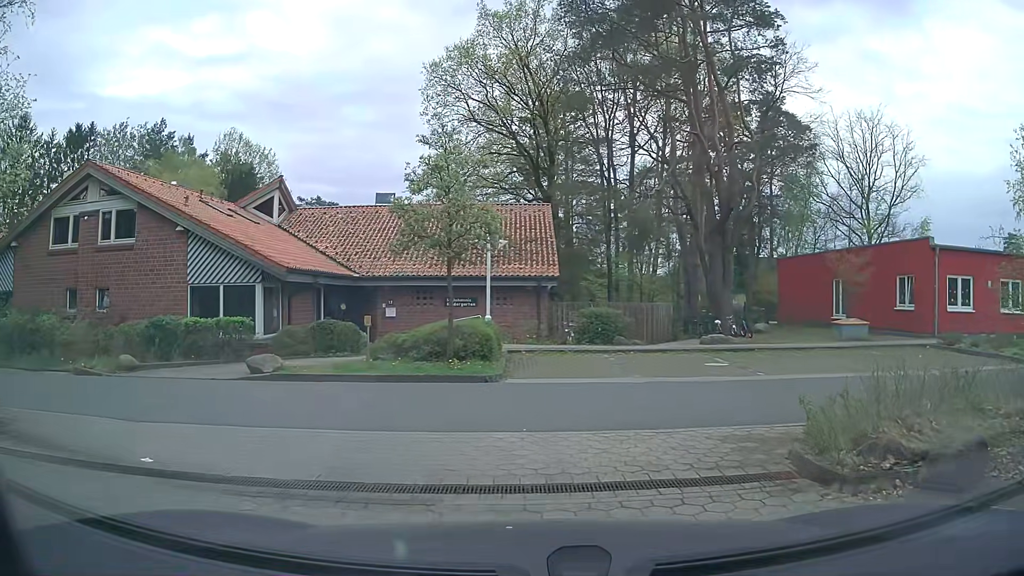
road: service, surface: paving_stones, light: Day
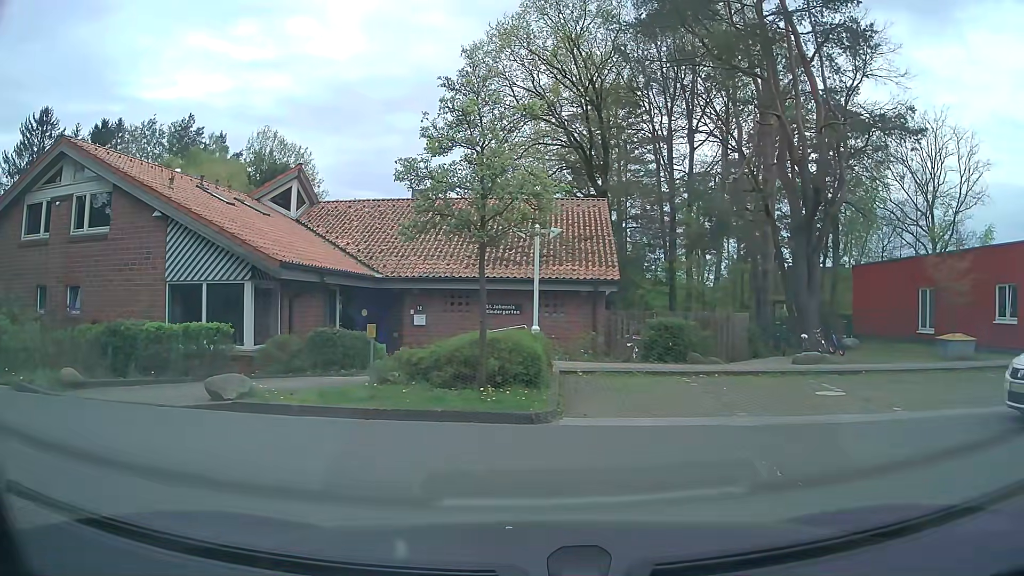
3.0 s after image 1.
(-0.2, +3.7) m; -3°
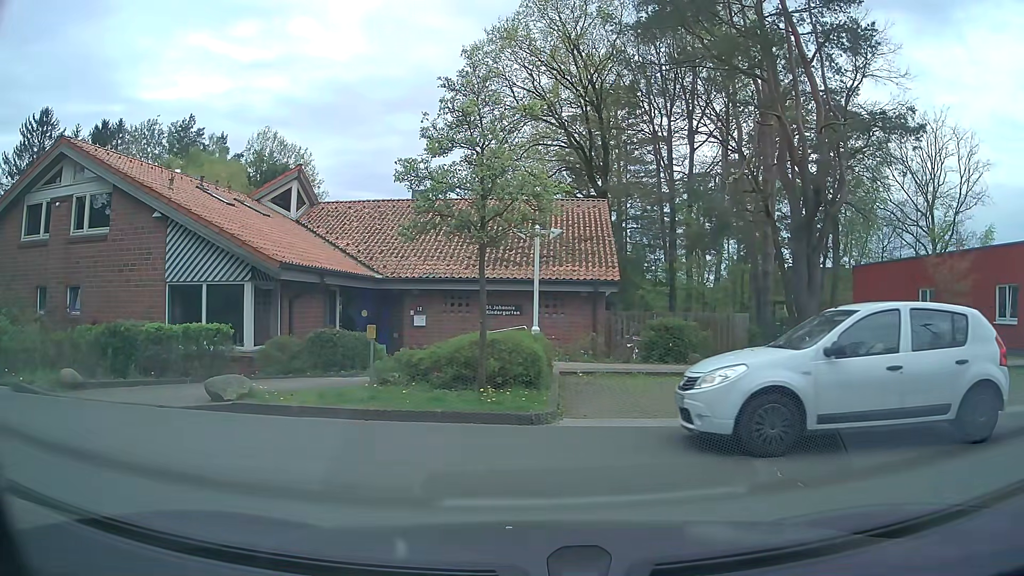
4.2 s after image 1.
(0.0, +0.1) m; 0°
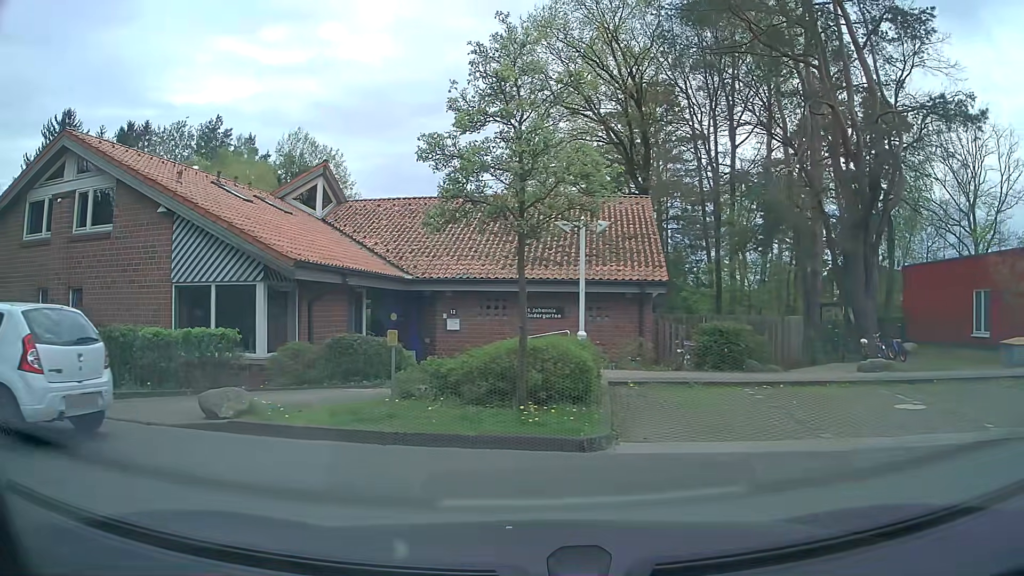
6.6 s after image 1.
(0.0, +1.6) m; -3°
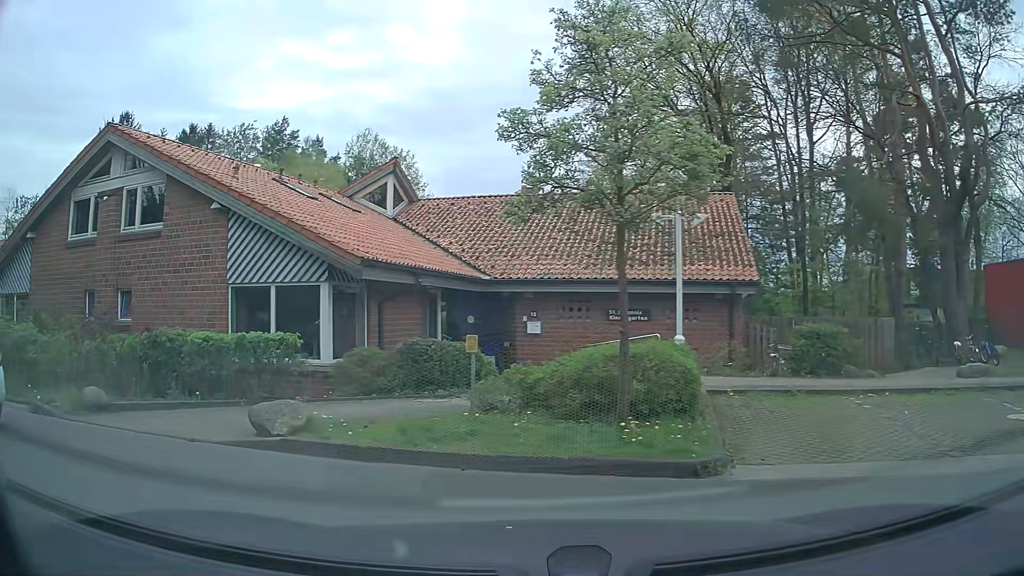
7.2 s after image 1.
(-0.1, +1.1) m; -9°
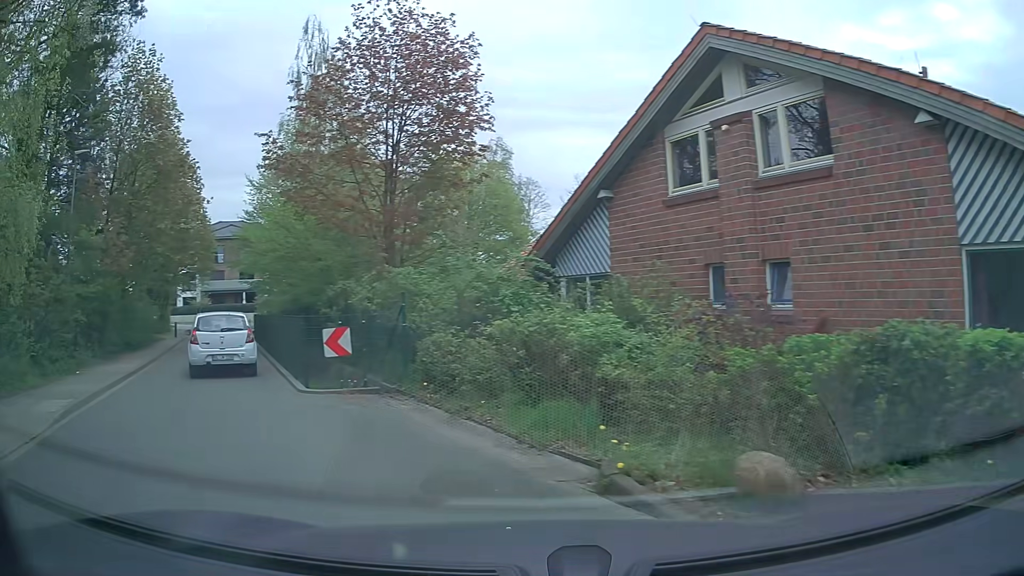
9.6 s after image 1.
(-2.4, +5.4) m; -50°
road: residential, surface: asphalt
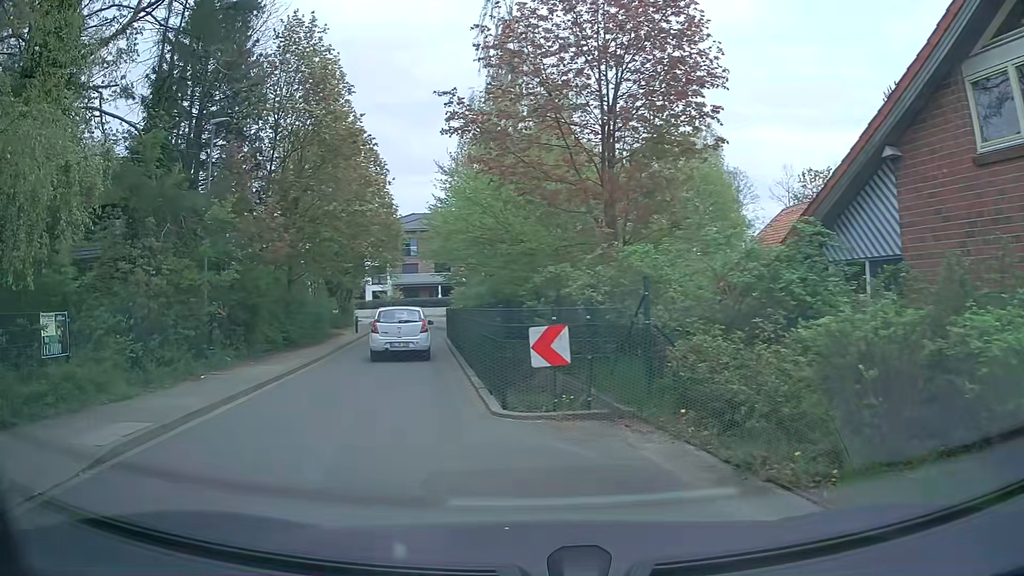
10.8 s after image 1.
(-0.6, +3.6) m; -15°
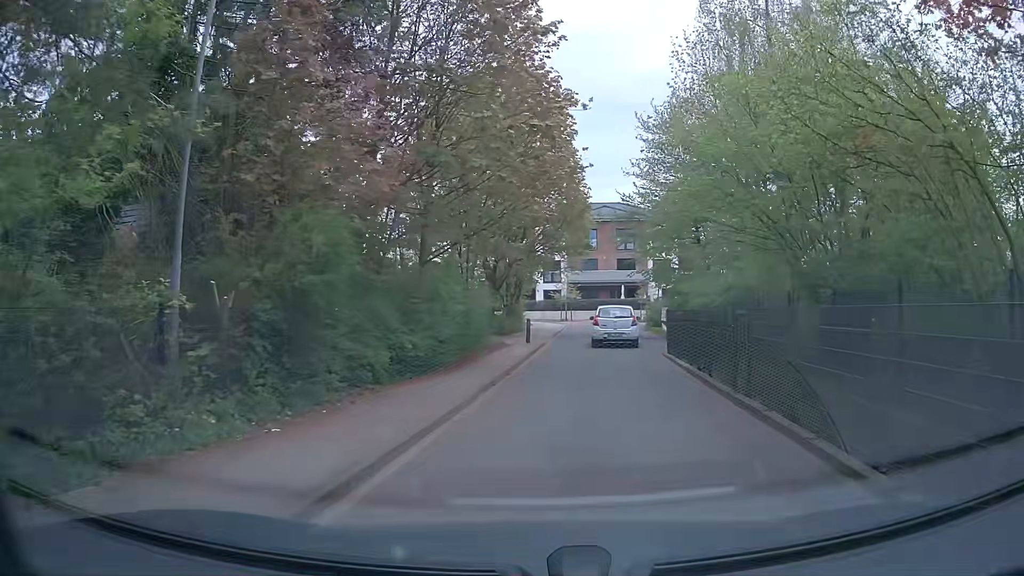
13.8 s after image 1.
(-2.9, +10.8) m; -15°
